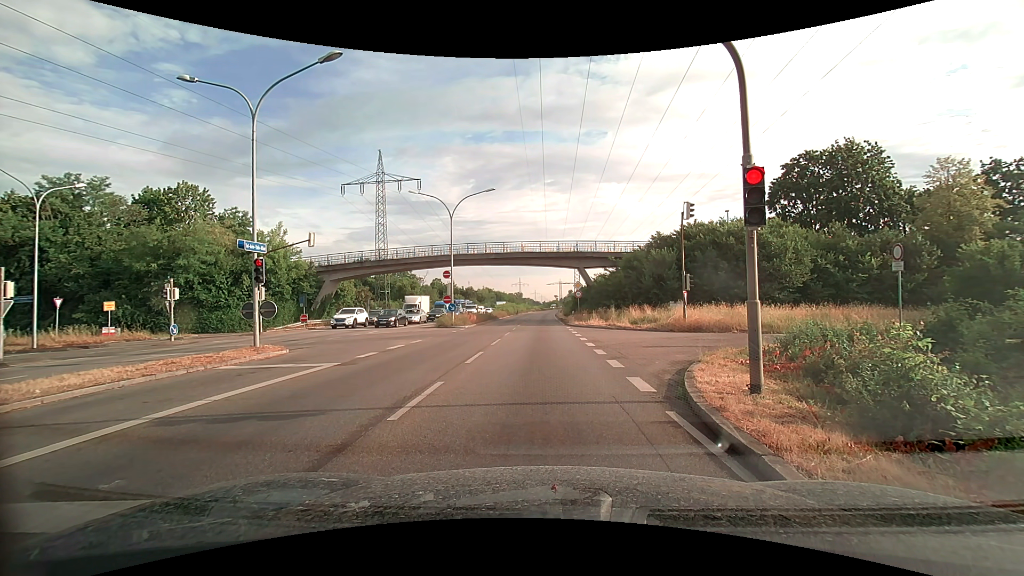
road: primary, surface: asphalt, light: Day
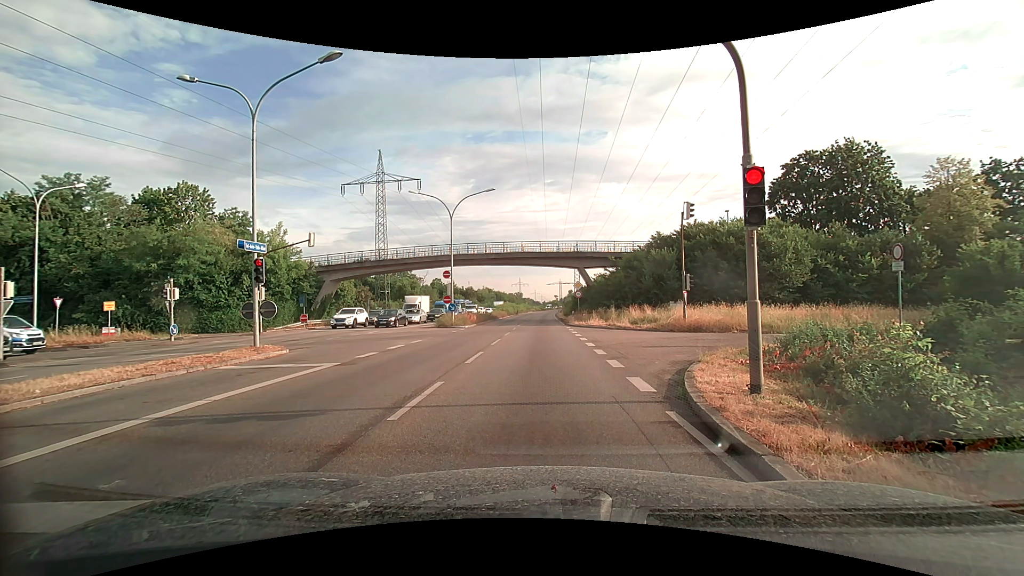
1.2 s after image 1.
(0.0, 0.0) m; 0°
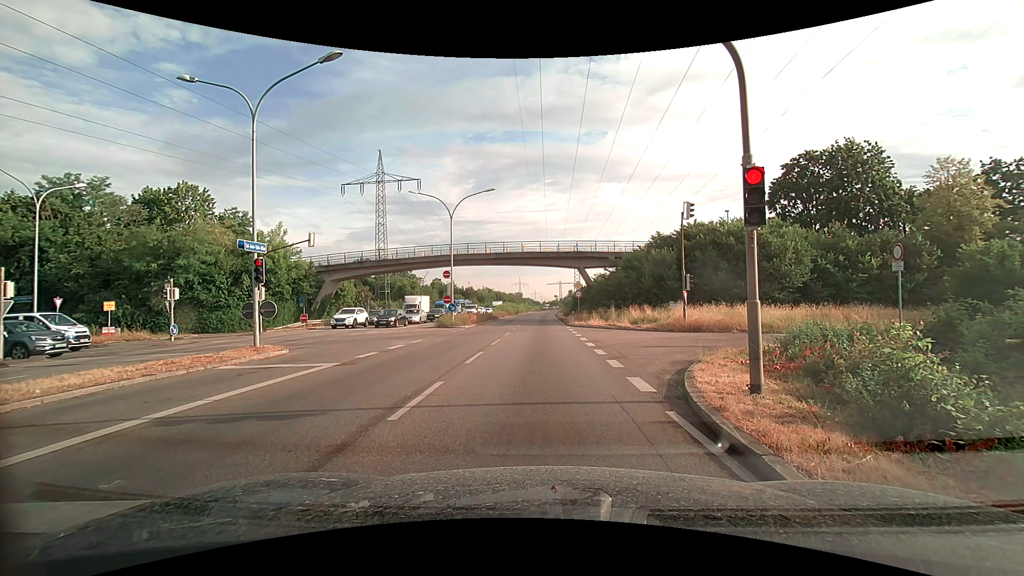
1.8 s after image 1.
(0.0, 0.0) m; 0°
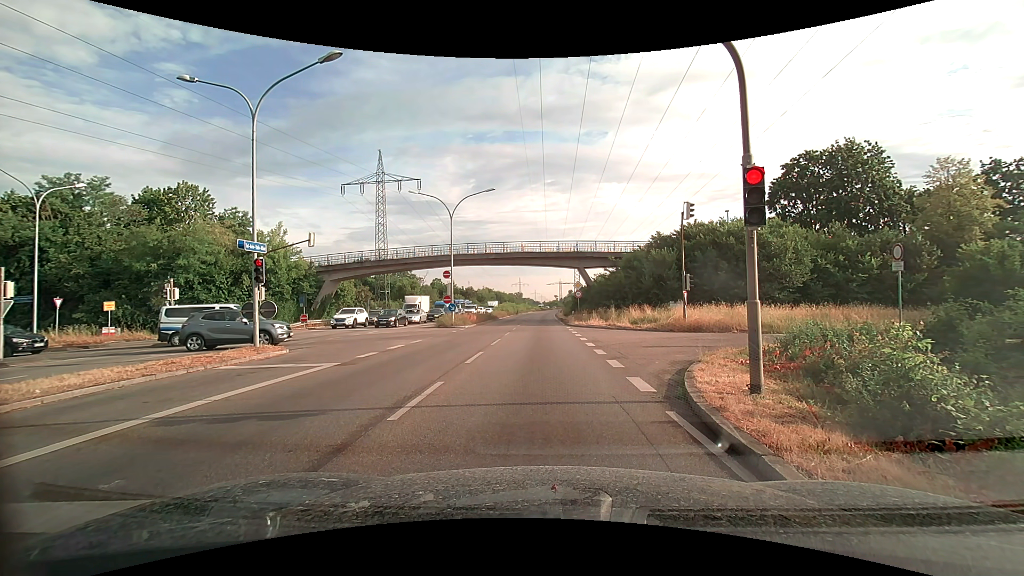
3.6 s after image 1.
(0.0, 0.0) m; 0°
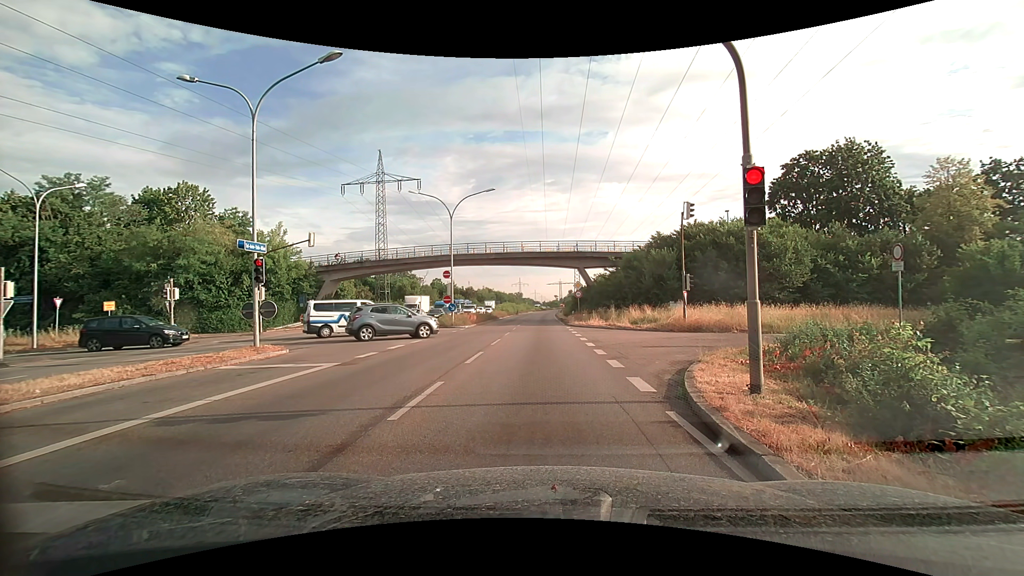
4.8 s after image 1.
(0.0, 0.0) m; 0°
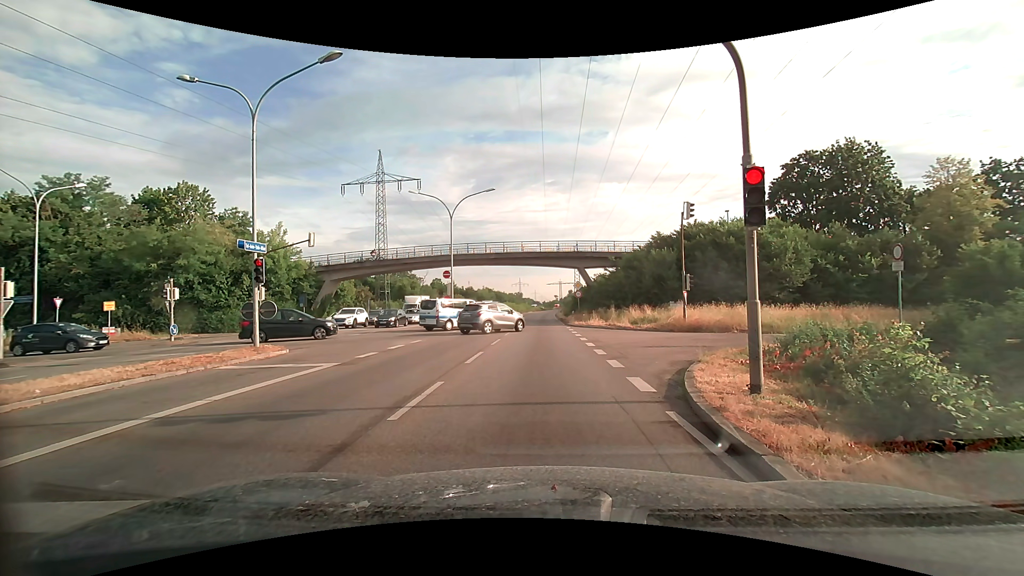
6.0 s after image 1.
(0.0, 0.0) m; 0°
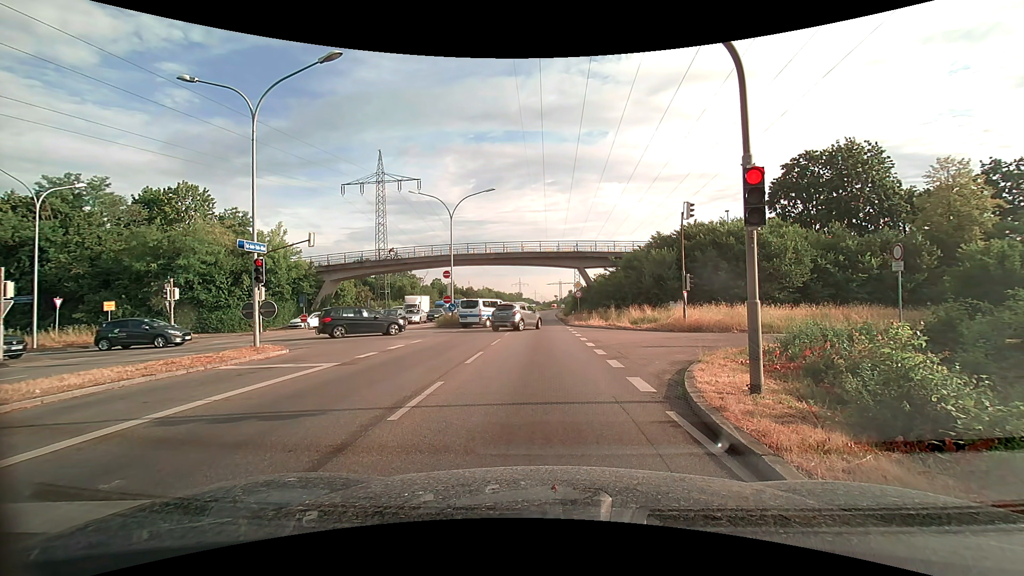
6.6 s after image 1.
(0.0, 0.0) m; 0°
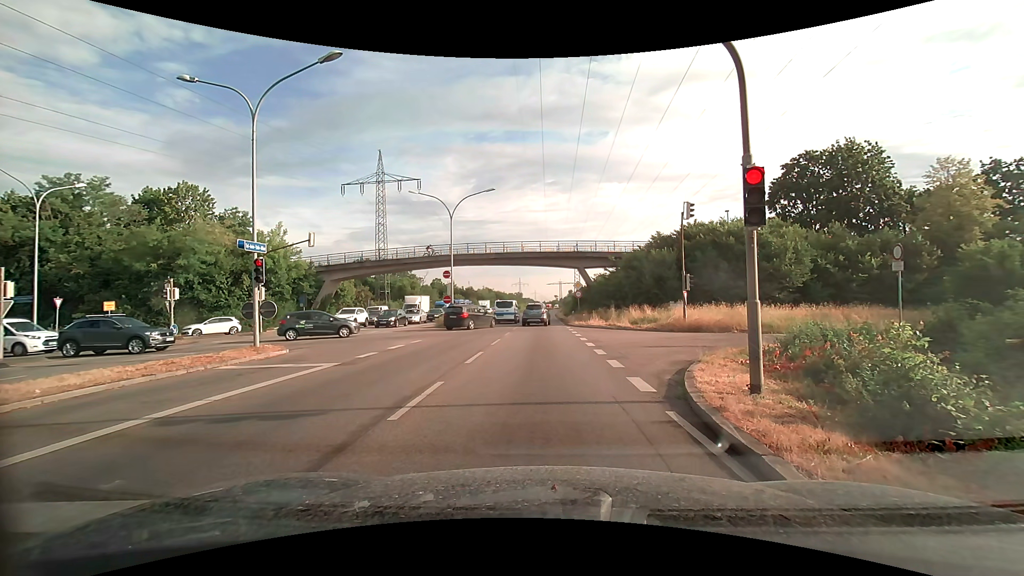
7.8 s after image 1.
(0.0, 0.0) m; 0°
